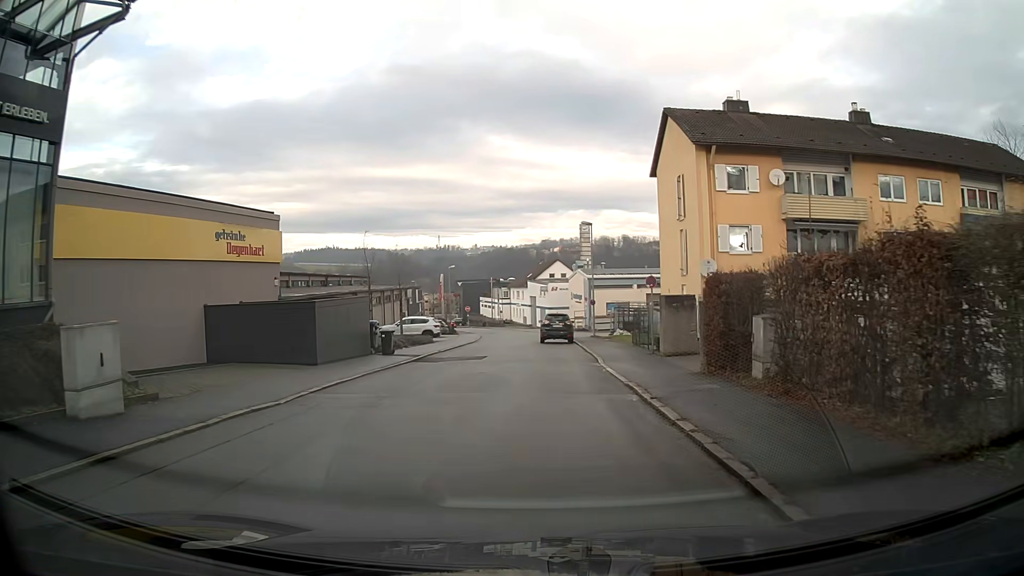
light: Day
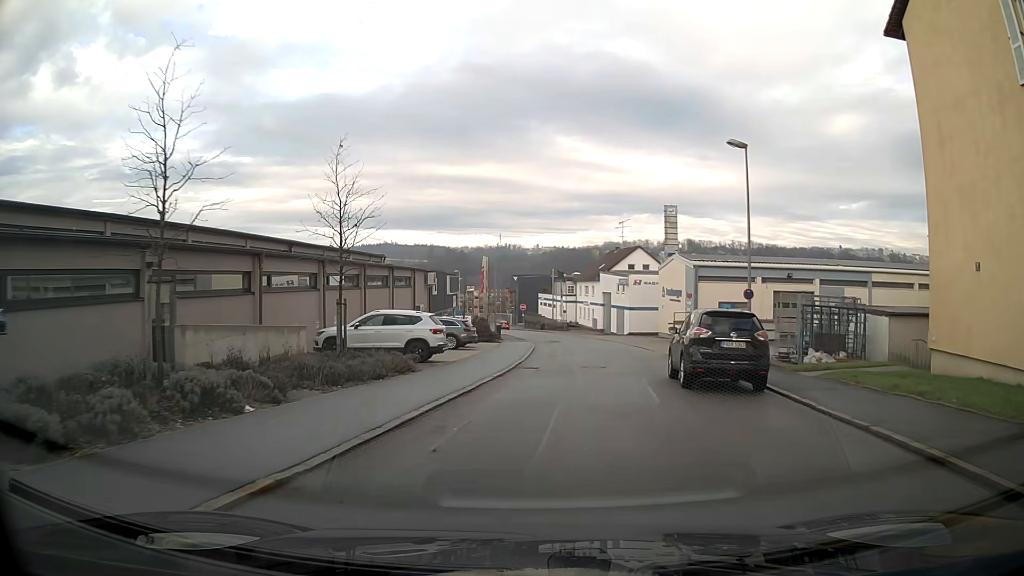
(-1.4, +23.3) m; -5°
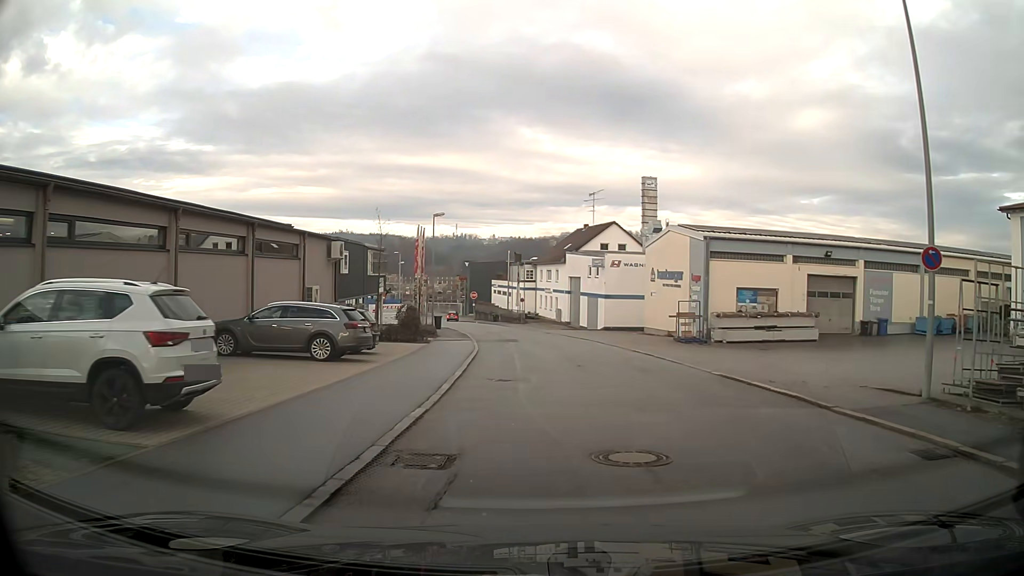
(+0.5, +14.3) m; +5°
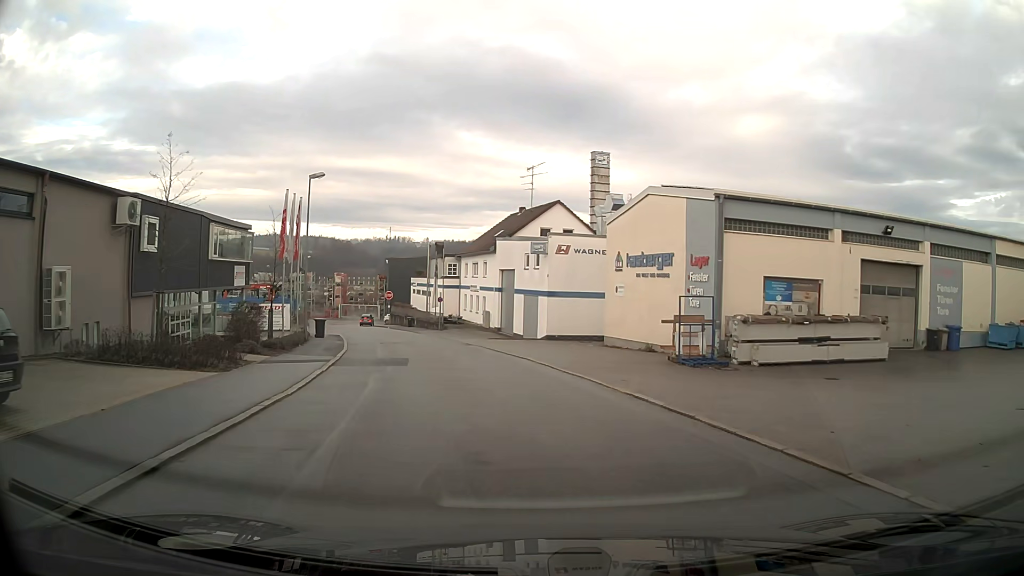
(+0.7, +14.1) m; +4°
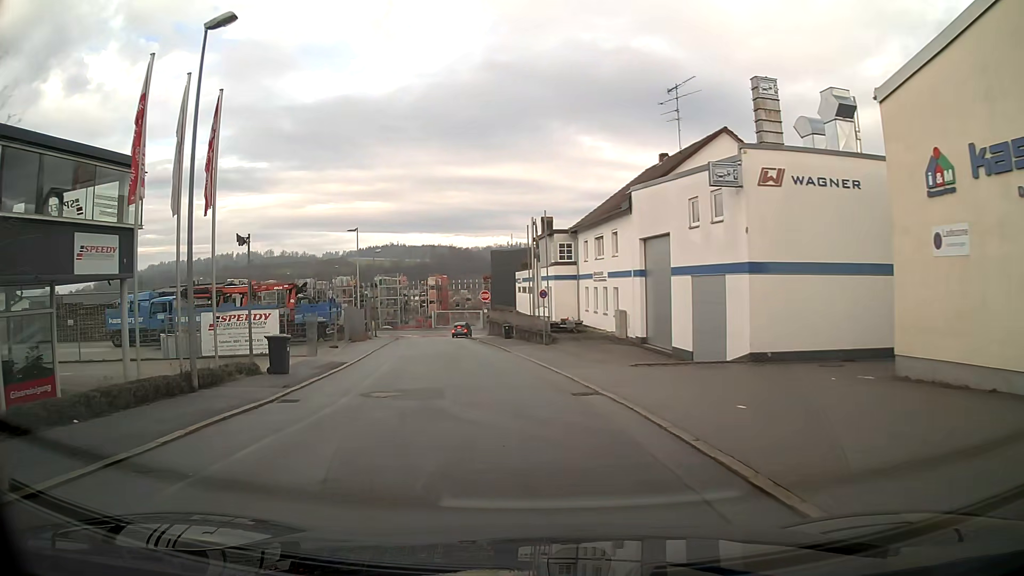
(-1.8, +20.3) m; -11°
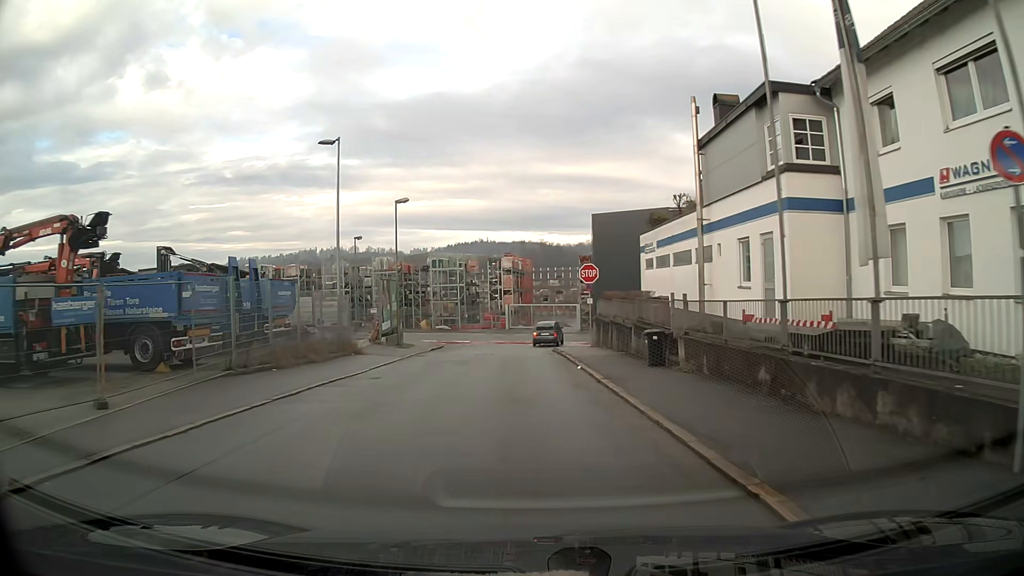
(-2.0, +26.9) m; -7°
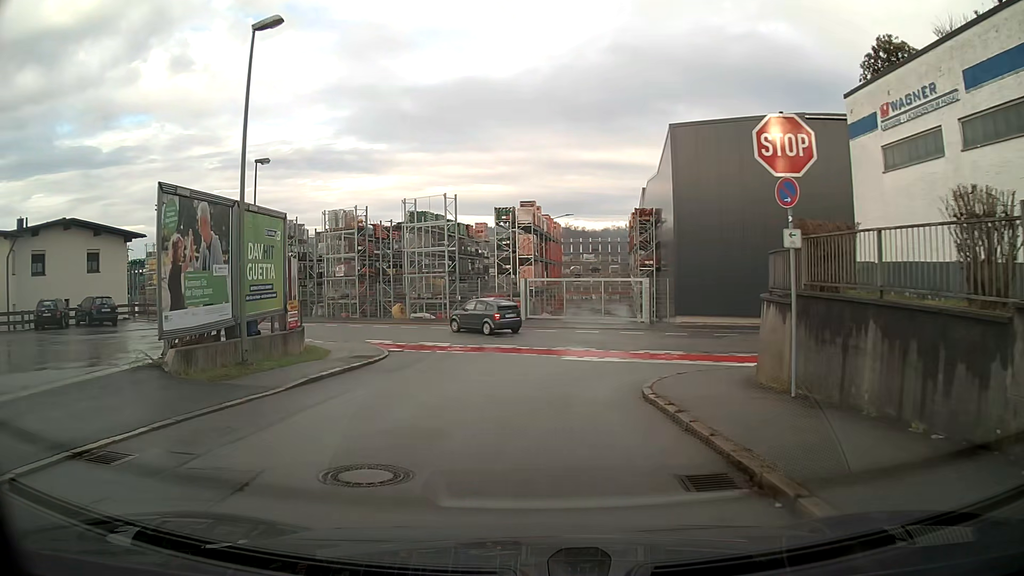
(-0.3, +22.9) m; -1°
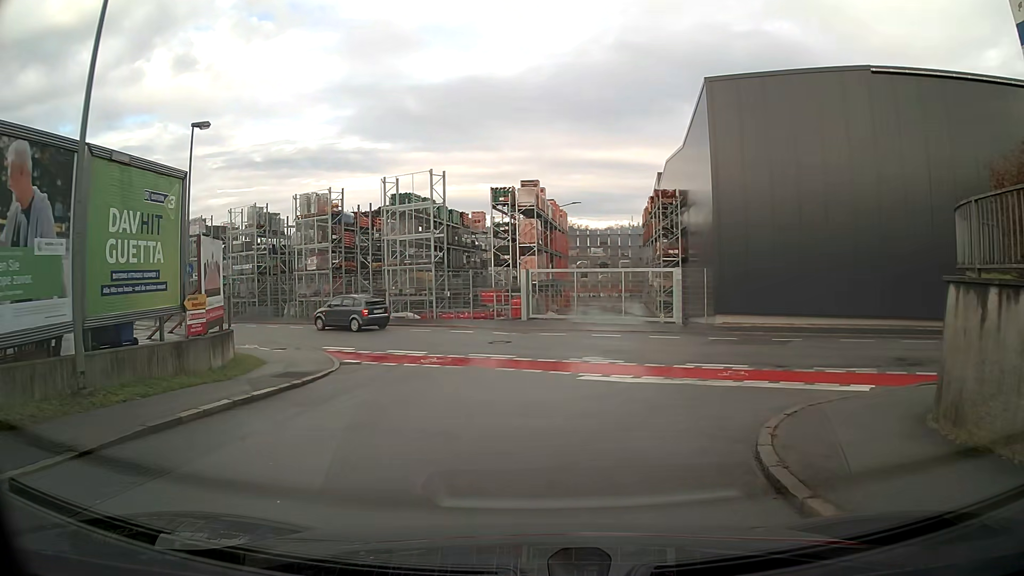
(0.0, +6.3) m; -1°
